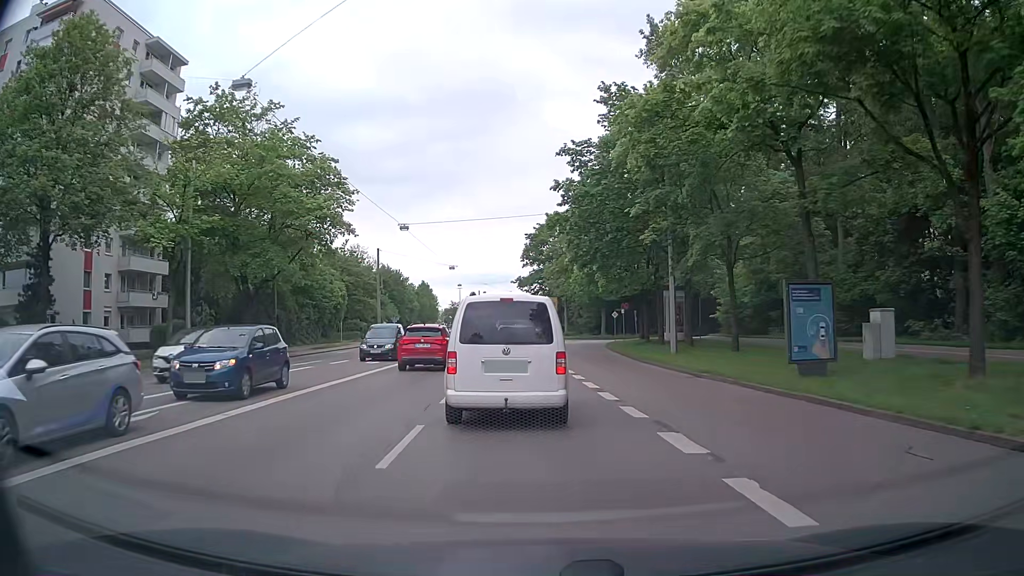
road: tertiary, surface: asphalt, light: Day
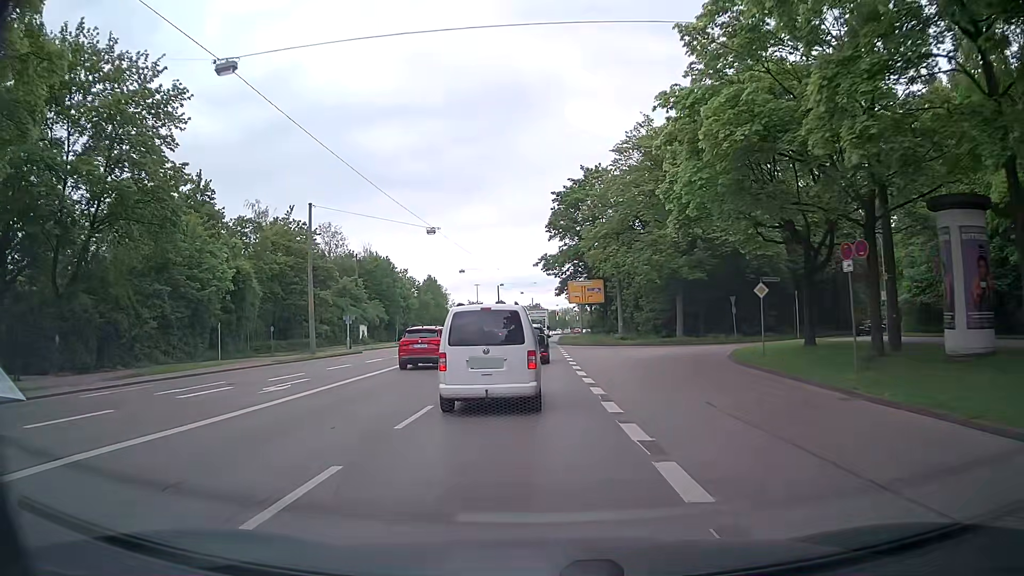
(-1.0, +33.1) m; -3°
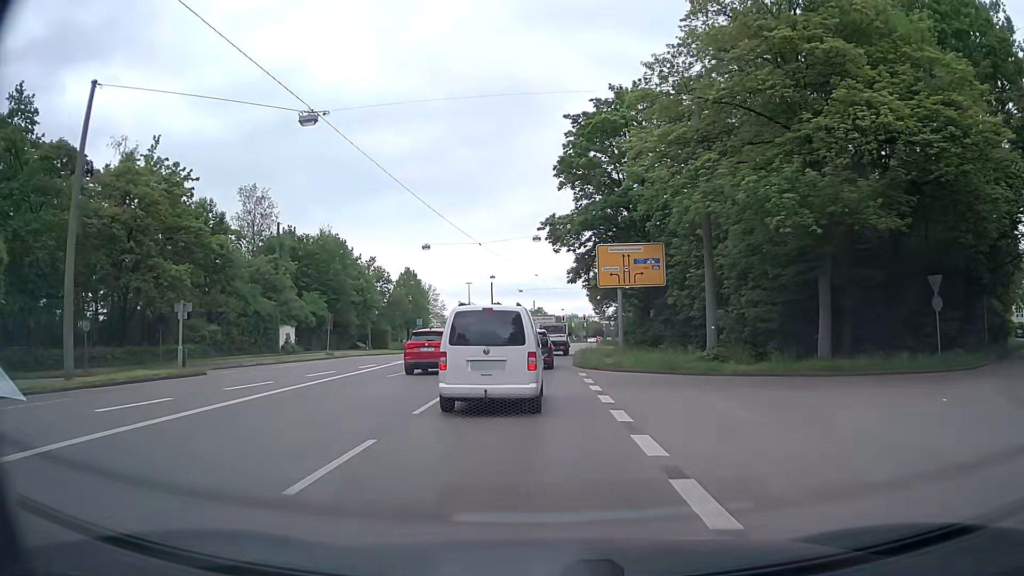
(-0.3, +28.1) m; -1°
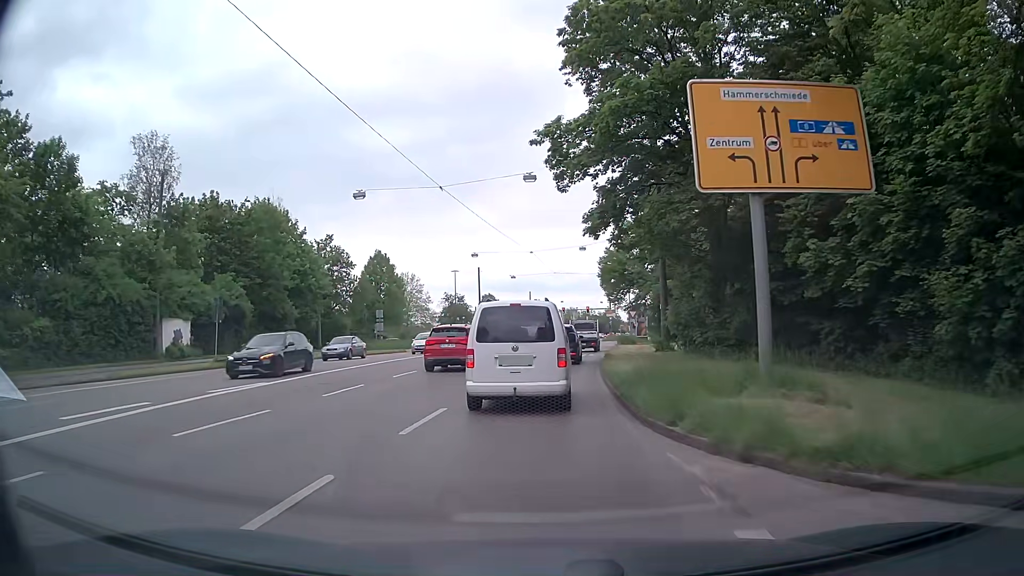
(+0.1, +19.8) m; +1°
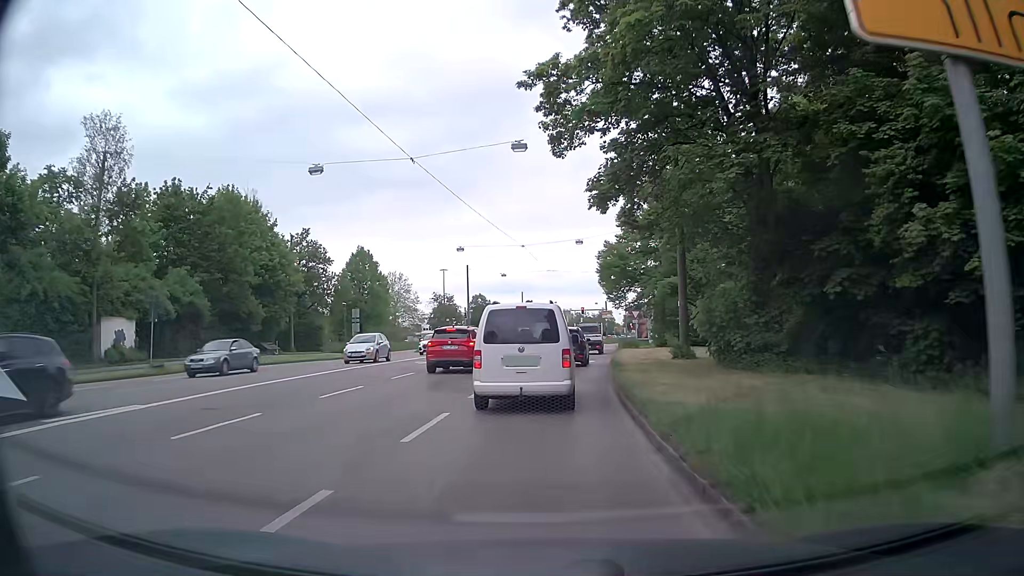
(0.0, +6.2) m; 0°
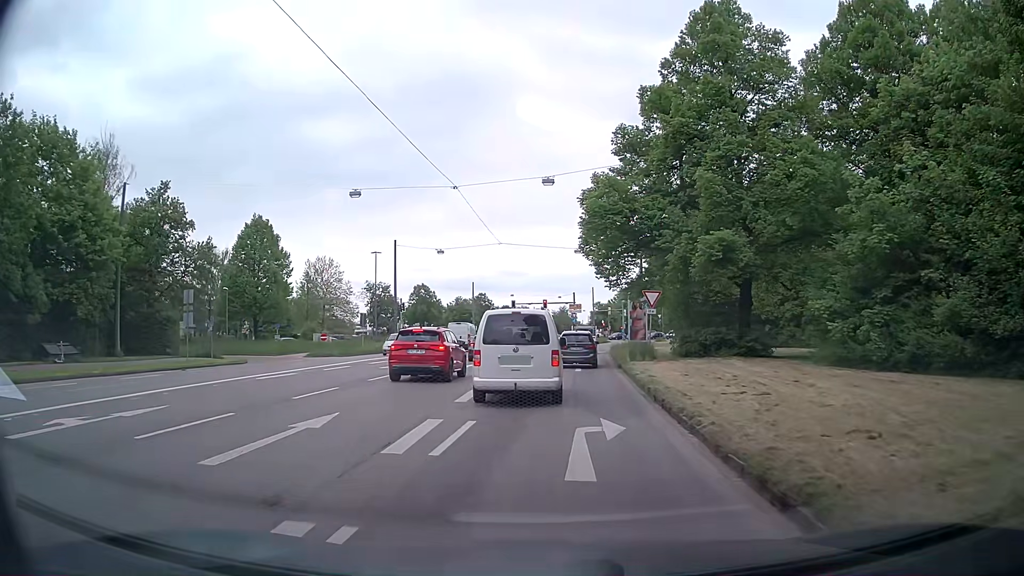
(+0.8, +23.9) m; +4°
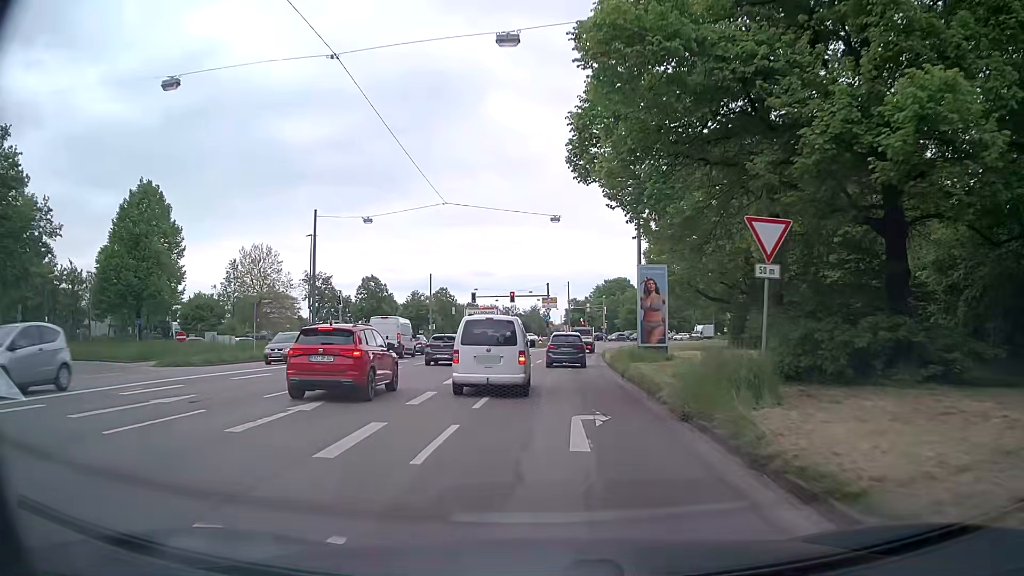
(+0.5, +18.5) m; +2°
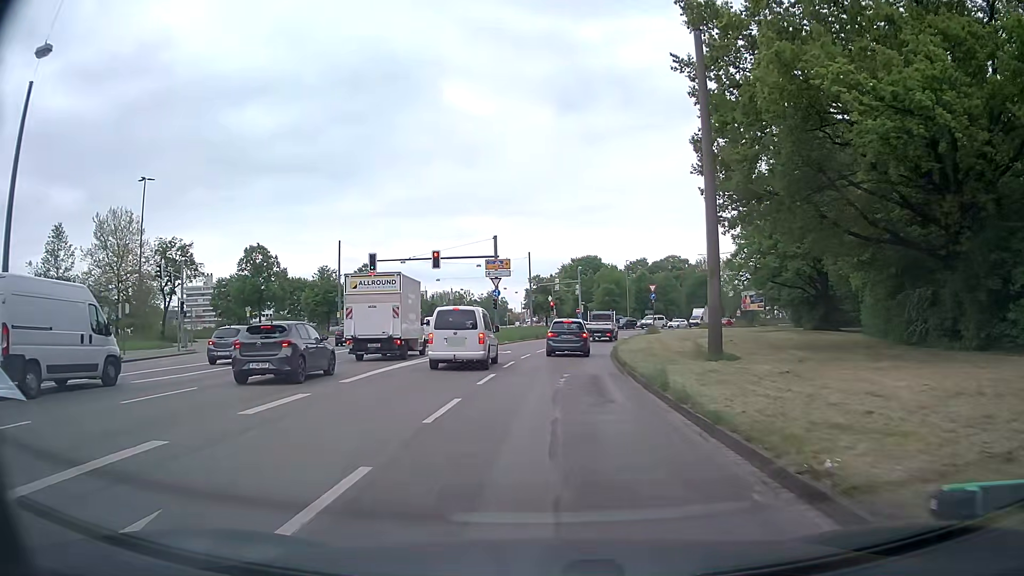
(+1.1, +32.5) m; +3°
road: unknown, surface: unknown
(0, +10) (+1, +20) (+1, +30) (+2, +40) (+4, +50) (+7, +59) (+10, +69) (+14, +78) (+19, +87) (+25, +95) m
